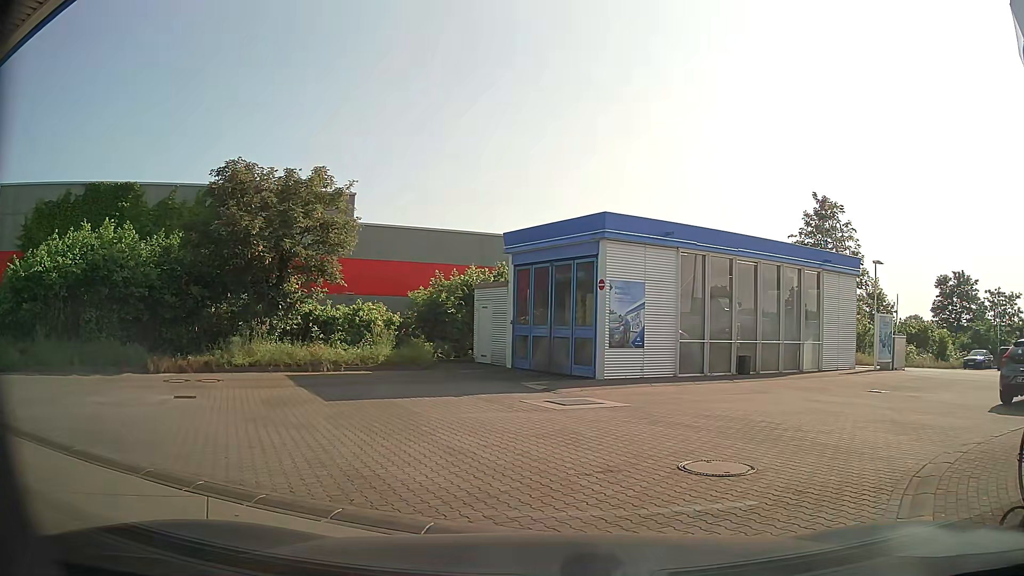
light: Day
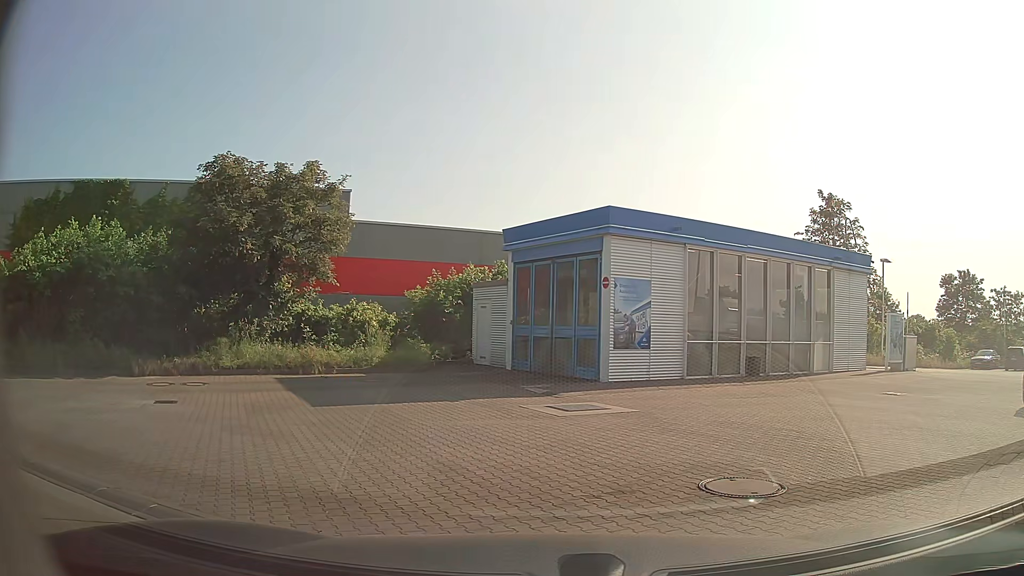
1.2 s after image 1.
(0.0, +0.8) m; 0°
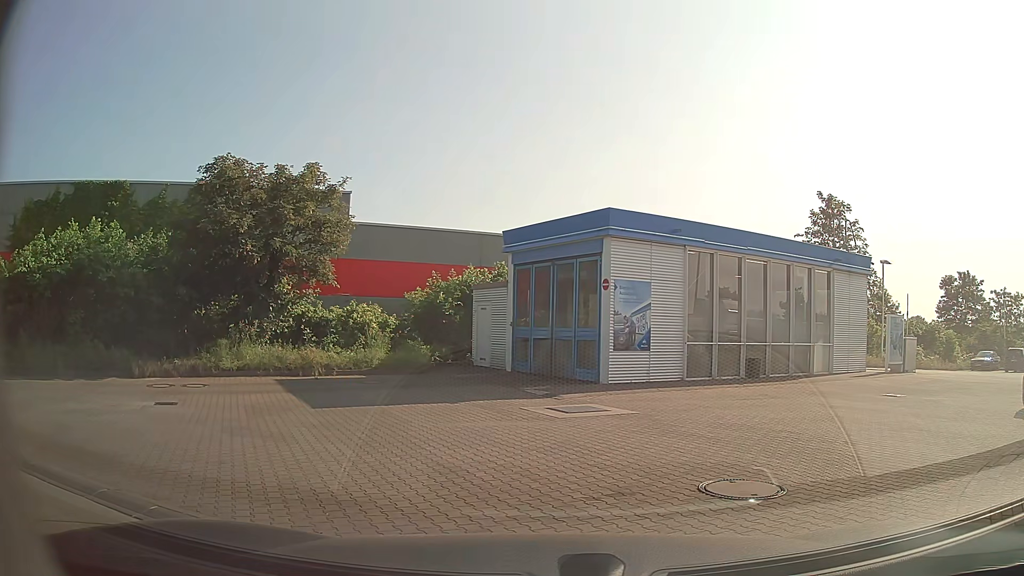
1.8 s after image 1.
(0.0, 0.0) m; 0°
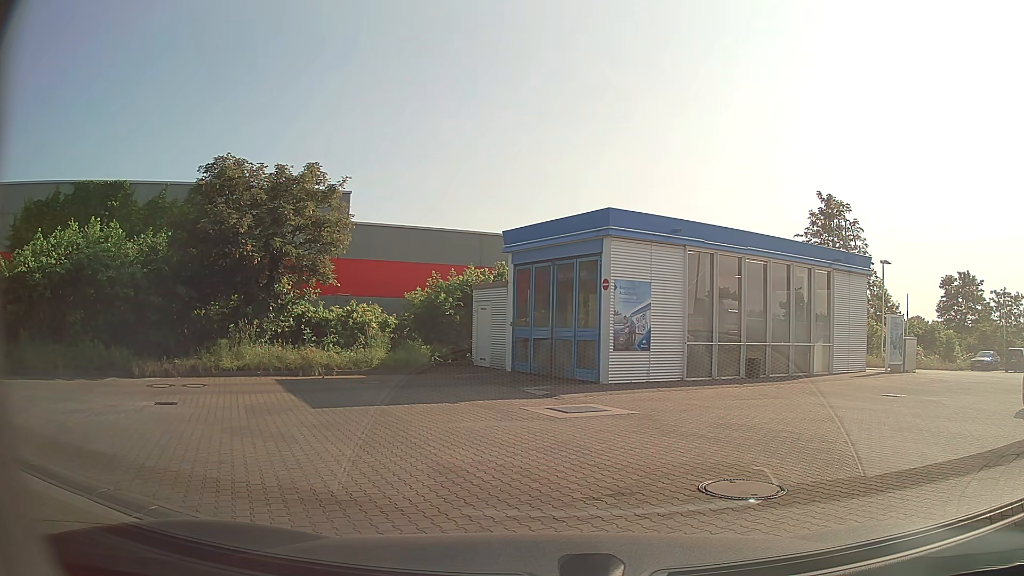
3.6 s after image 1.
(0.0, 0.0) m; 0°
